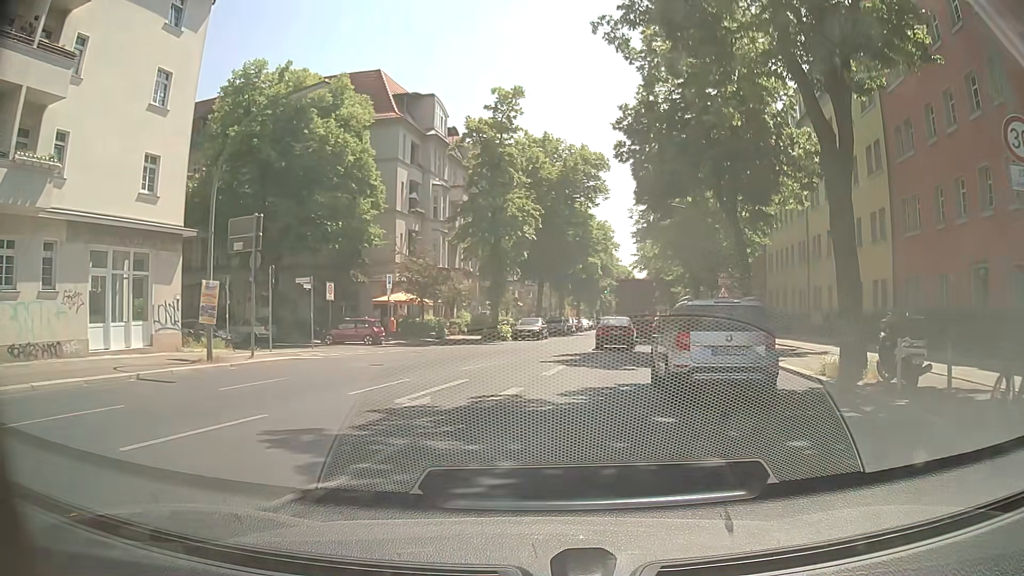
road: secondary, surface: asphalt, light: Day
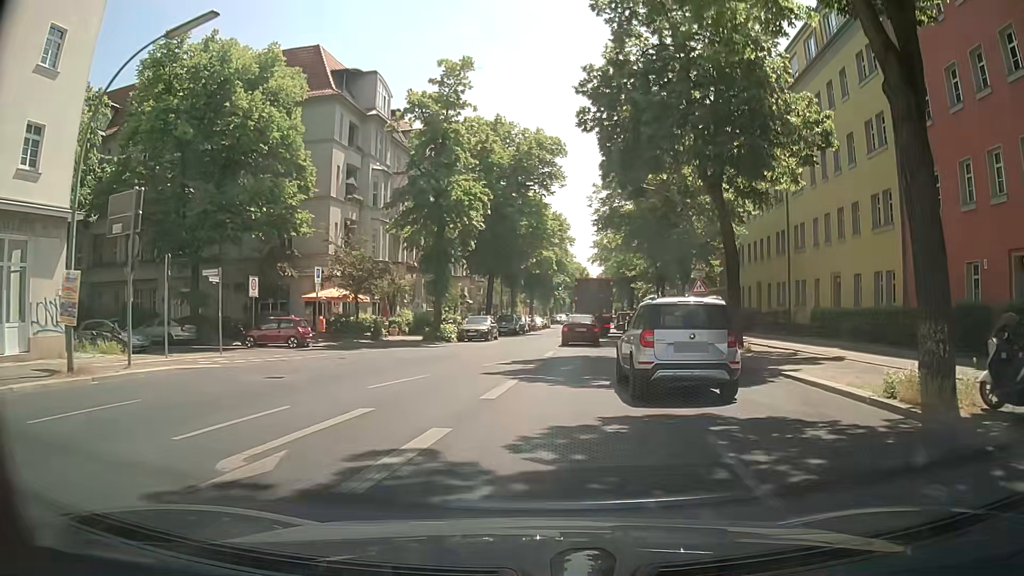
(+0.2, +4.9) m; +7°
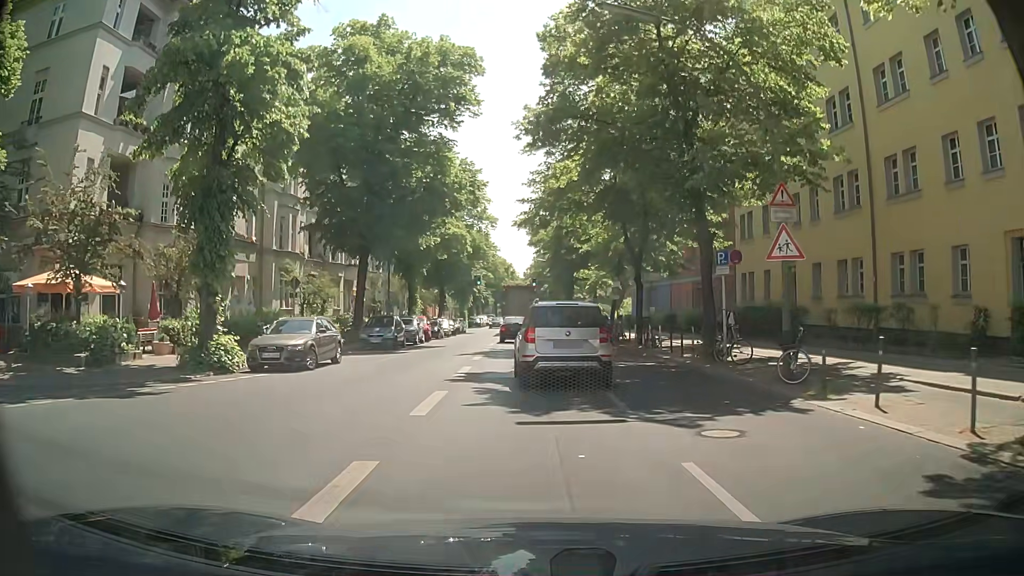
(+0.5, +19.7) m; +4°
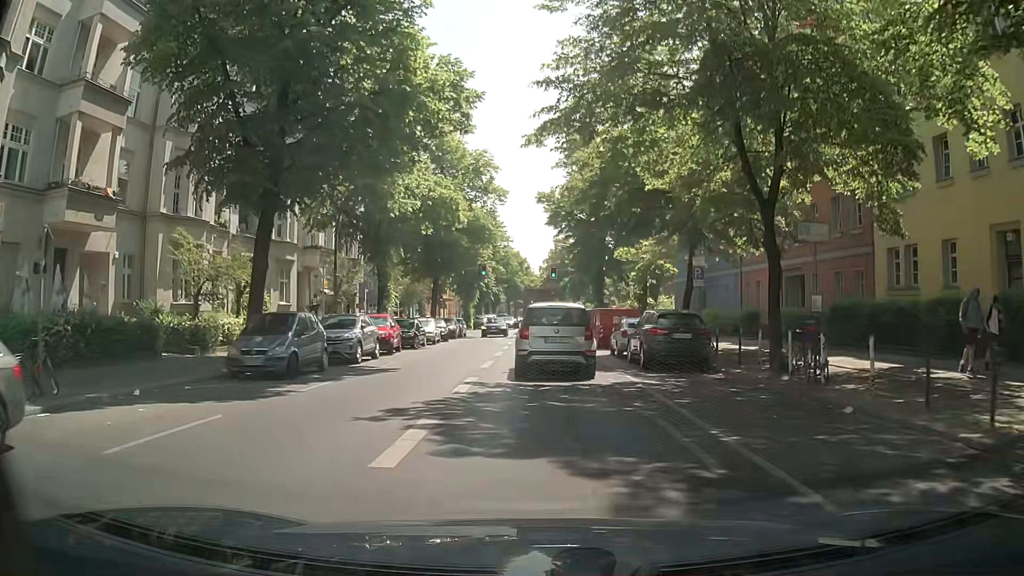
(-0.3, +15.4) m; -1°
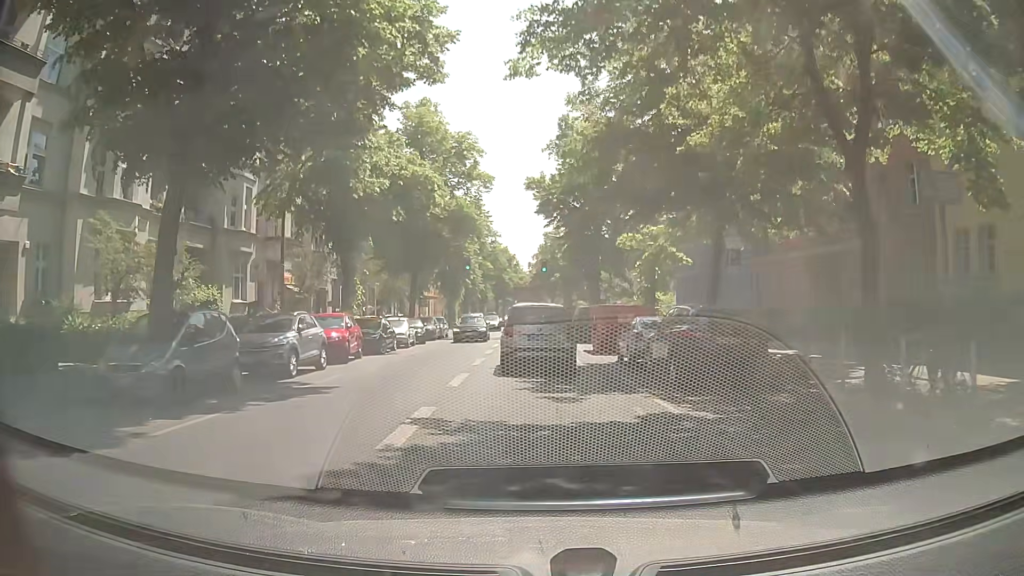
(0.0, +5.1) m; 0°
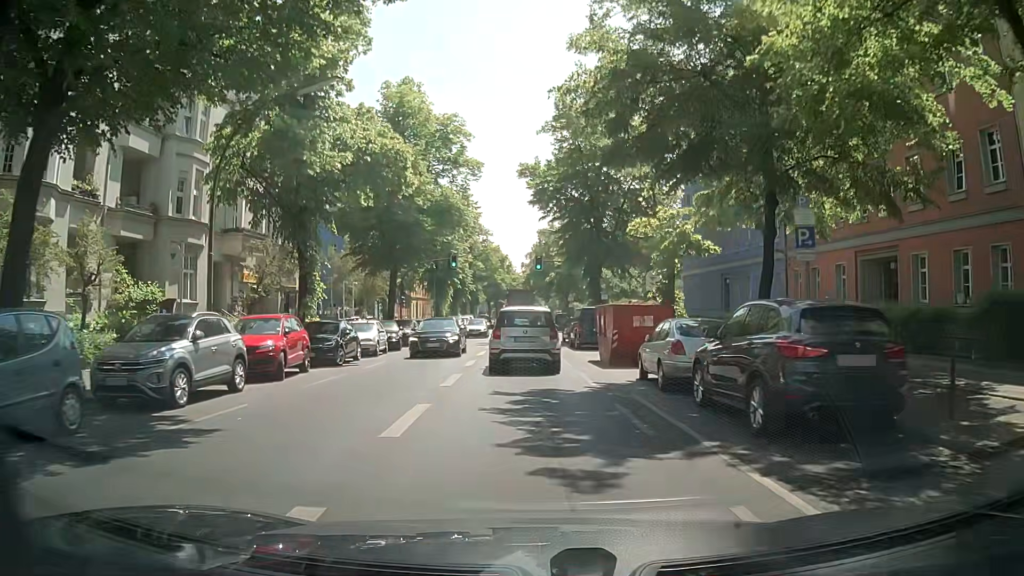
(0.0, +5.3) m; +1°
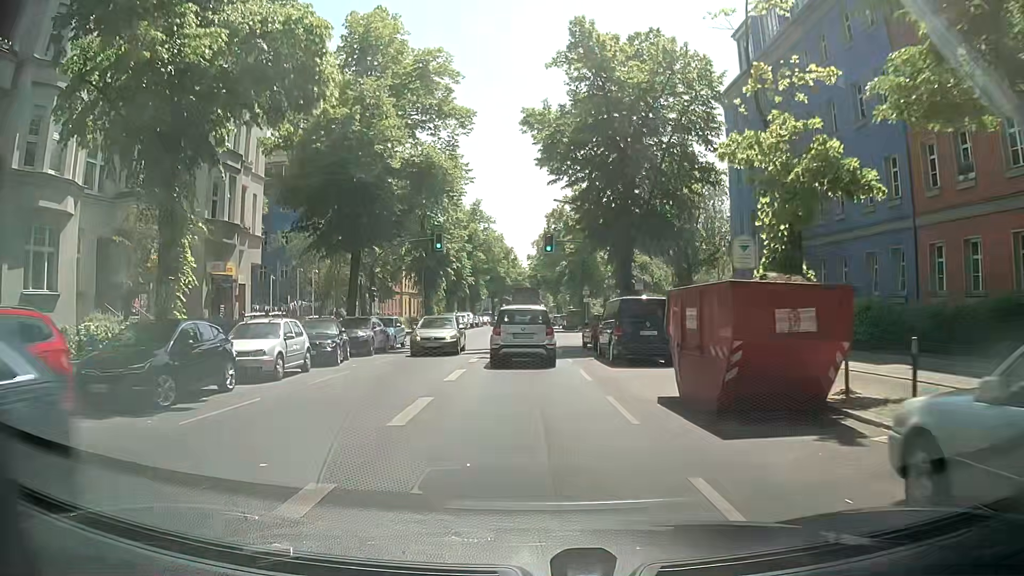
(0.0, +11.3) m; 0°
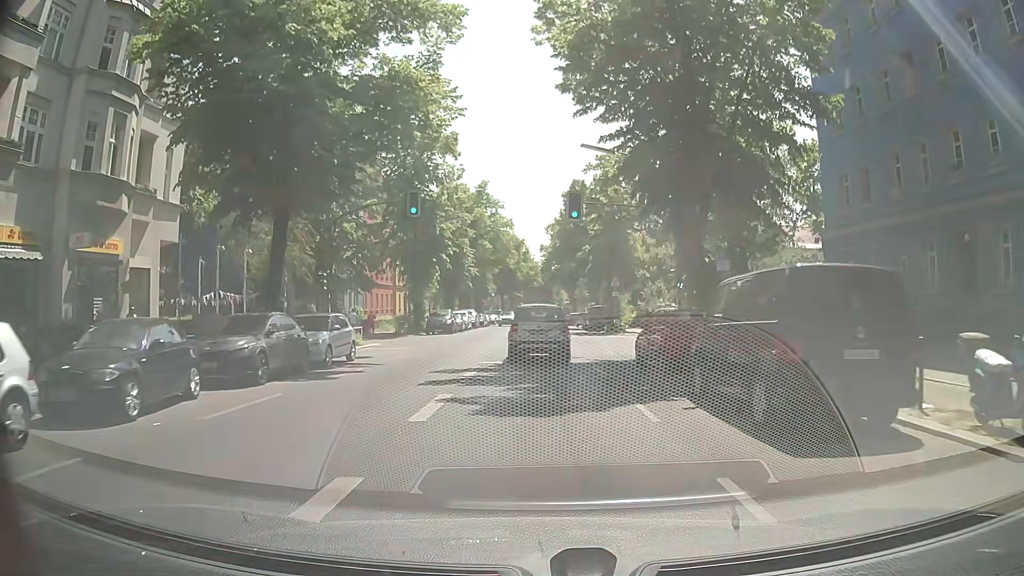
(-0.4, +11.9) m; -2°
(0, +10) (0, +20) (0, +30) (0, +40) (0, +50) (0, +60) (0, +70) (0, +80) (0, +90) (0, +100) m
